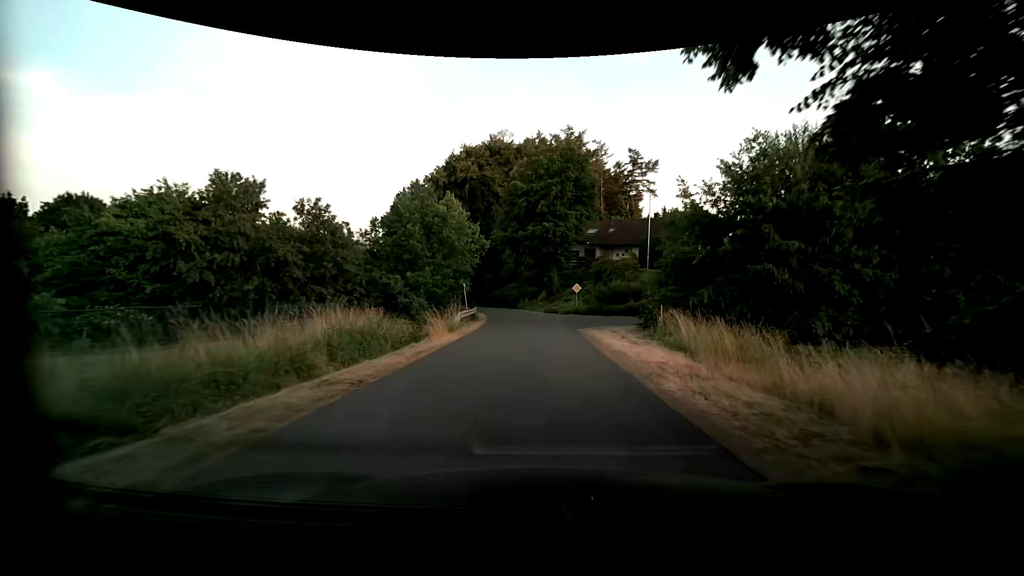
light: Day
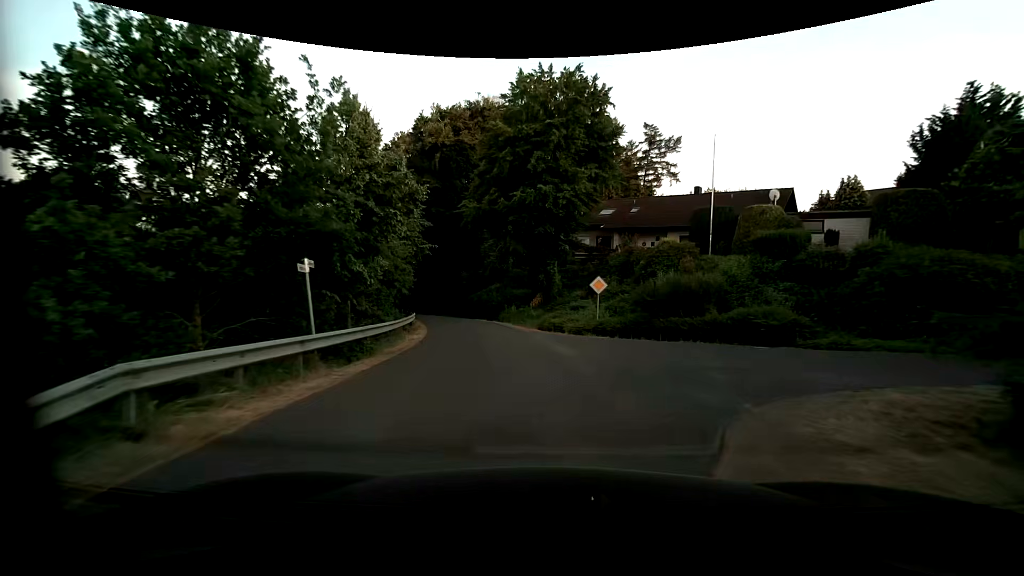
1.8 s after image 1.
(+0.1, +19.0) m; 0°
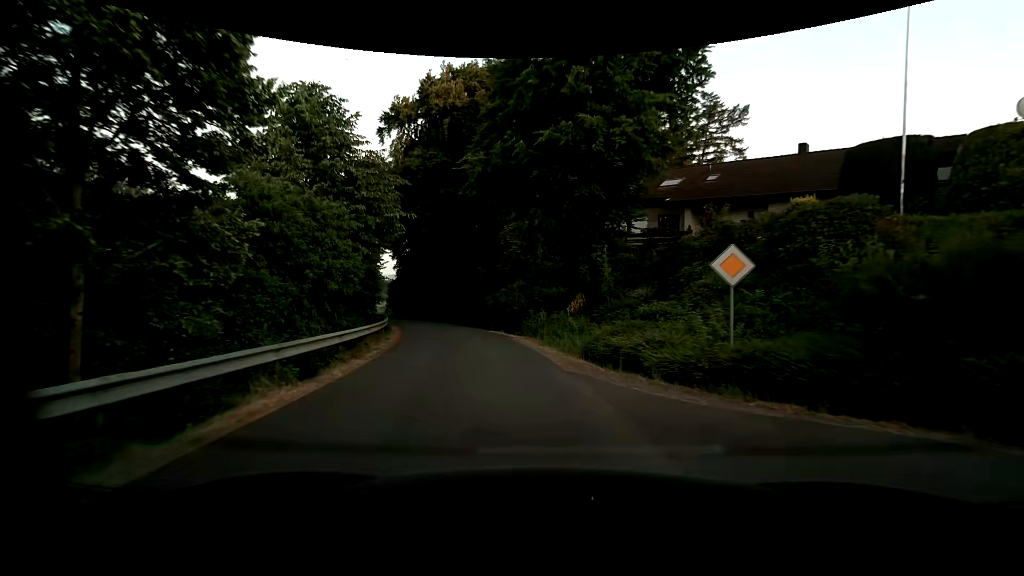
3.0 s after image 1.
(-0.4, +12.5) m; -4°
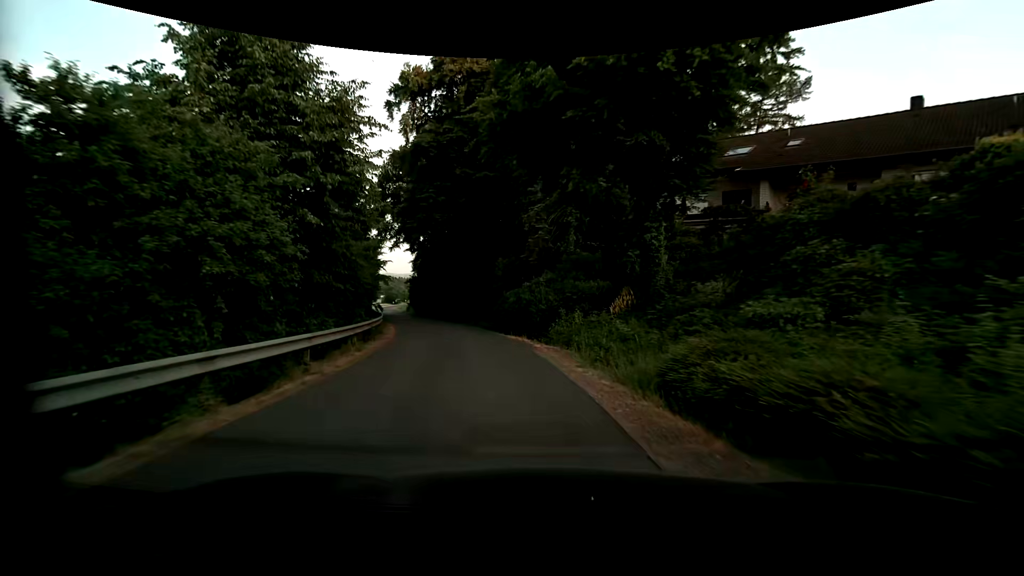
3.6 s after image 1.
(-0.2, +6.4) m; -3°
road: residential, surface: asphalt
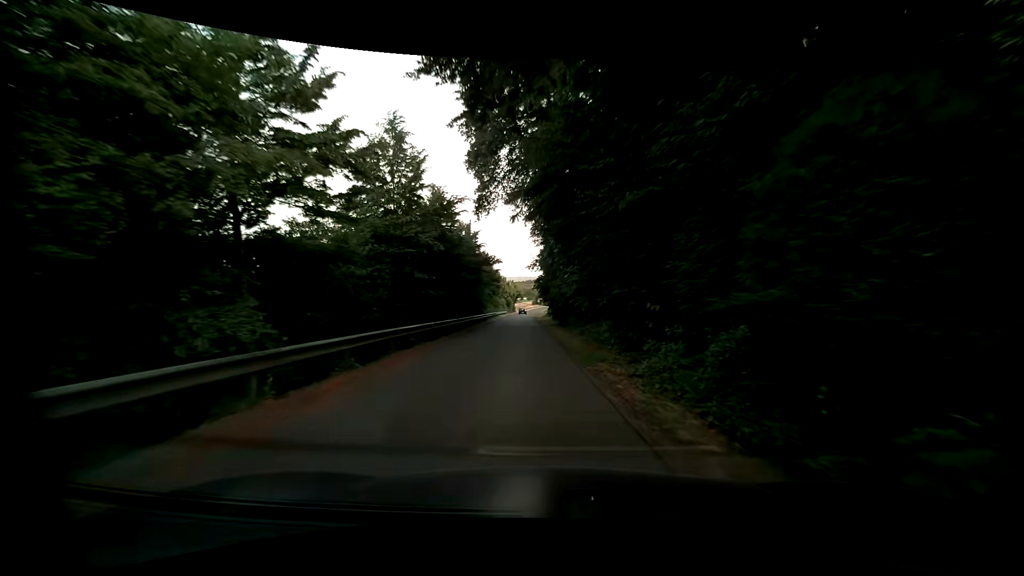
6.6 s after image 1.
(-5.8, +32.2) m; -19°
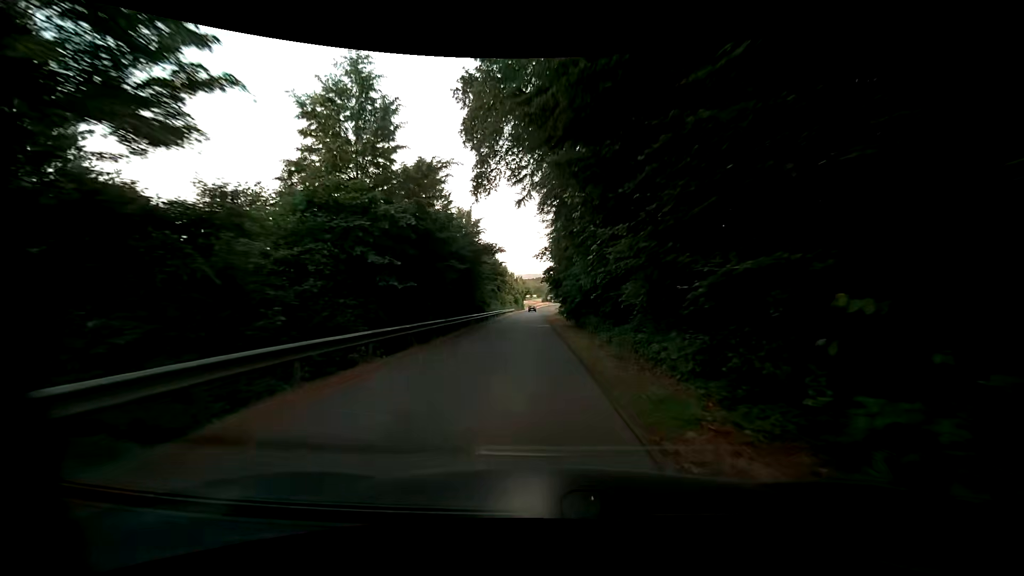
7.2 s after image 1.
(0.0, +6.6) m; 0°
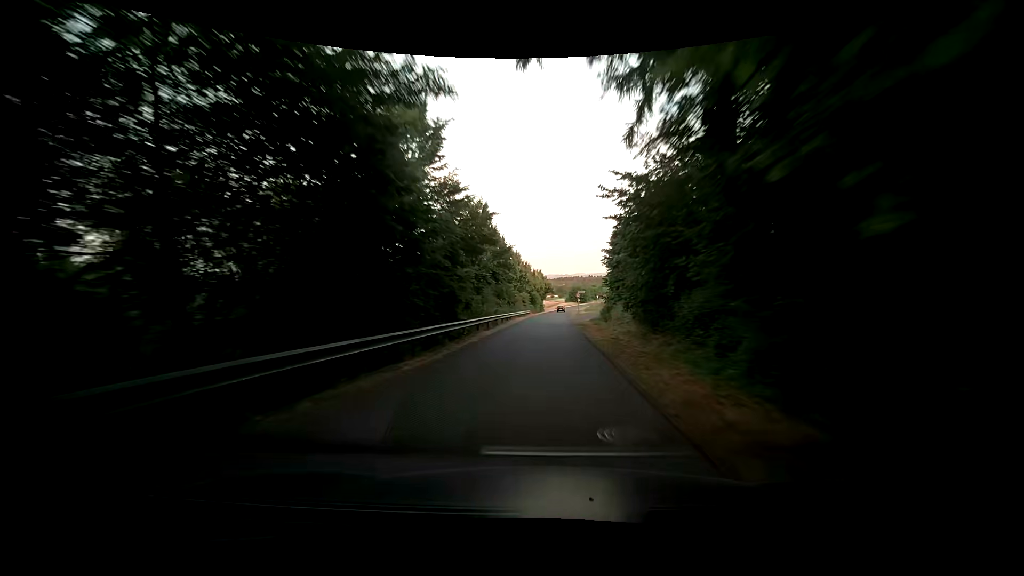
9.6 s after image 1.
(-0.8, +27.1) m; -2°
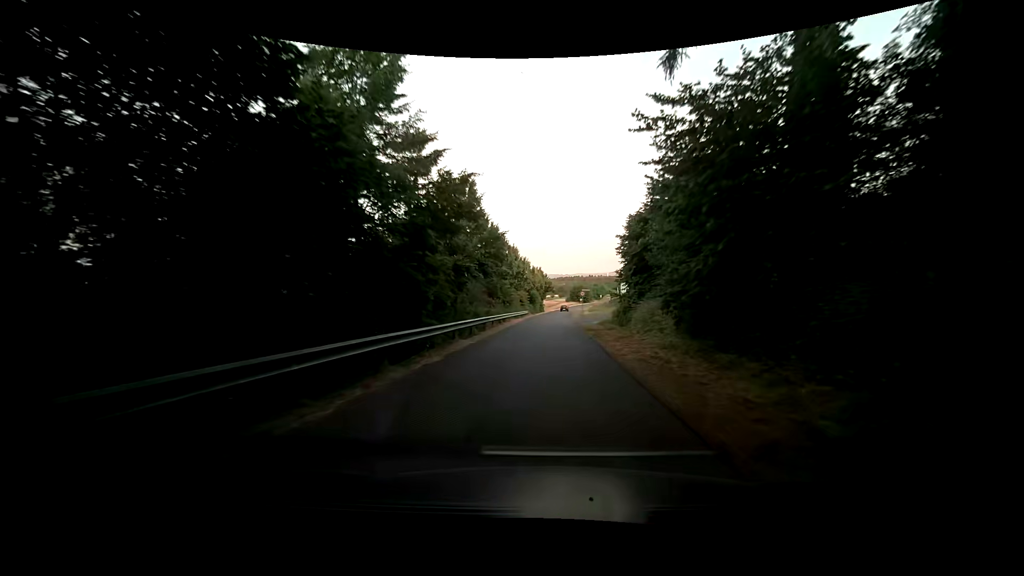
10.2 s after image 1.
(-0.1, +6.9) m; -1°
(0, +10) (+1, +20) (+1, +30) (+1, +40) (+2, +50) (+2, +60) (+3, +70) (+4, +80) (+5, +90) (+6, +100) m
